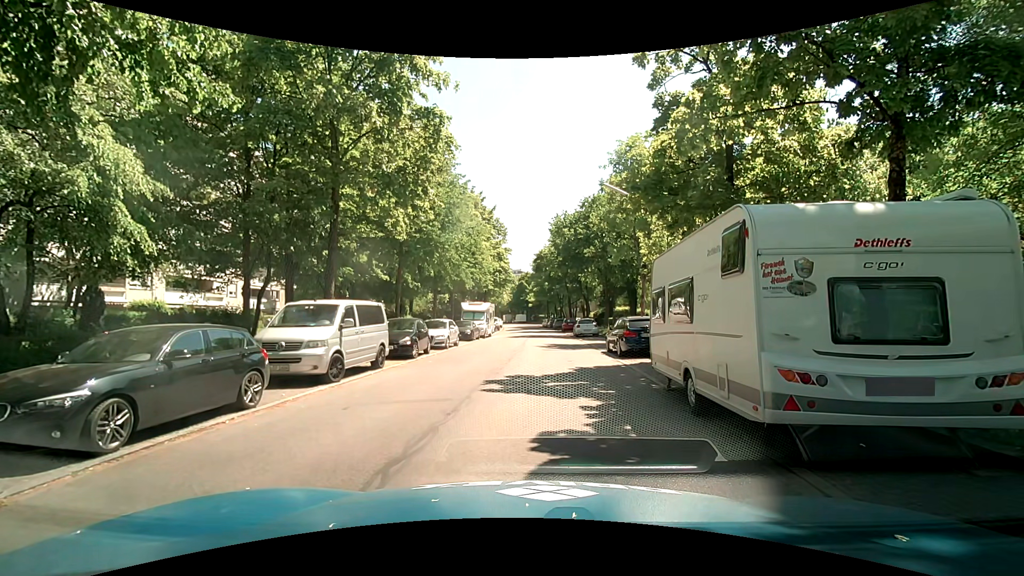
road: residential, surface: asphalt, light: Day
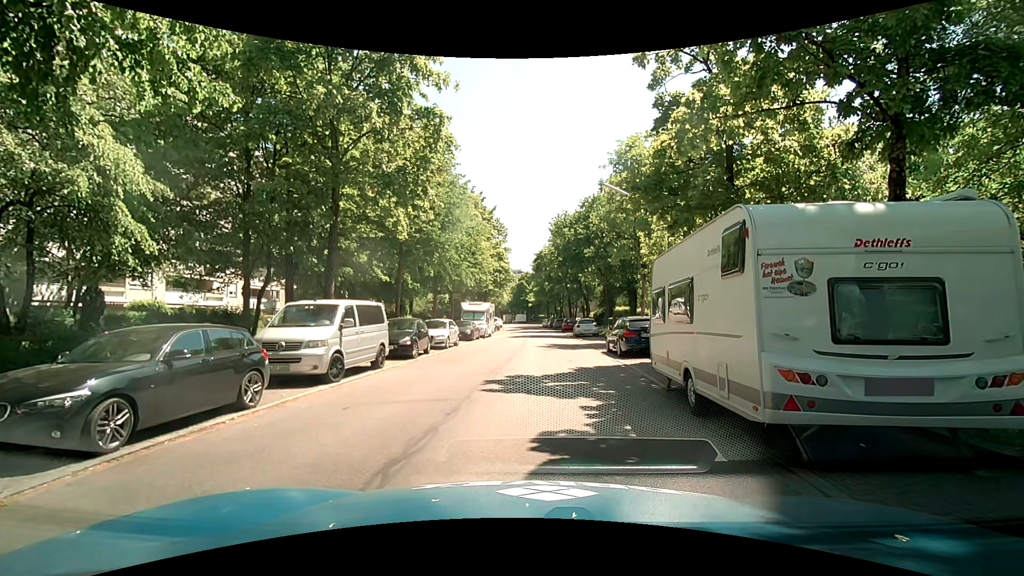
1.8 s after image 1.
(0.0, 0.0) m; 0°
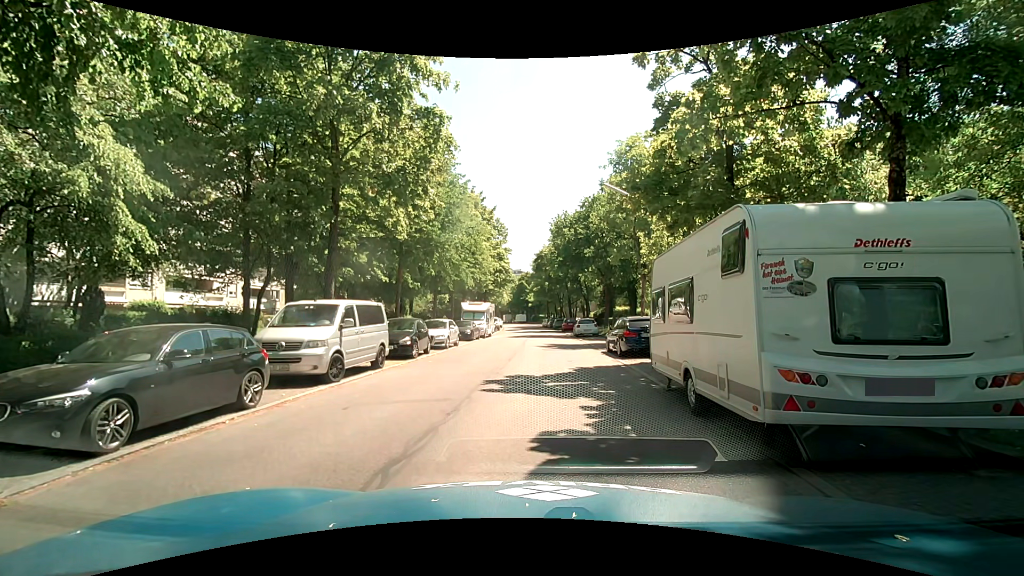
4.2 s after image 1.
(0.0, 0.0) m; 0°
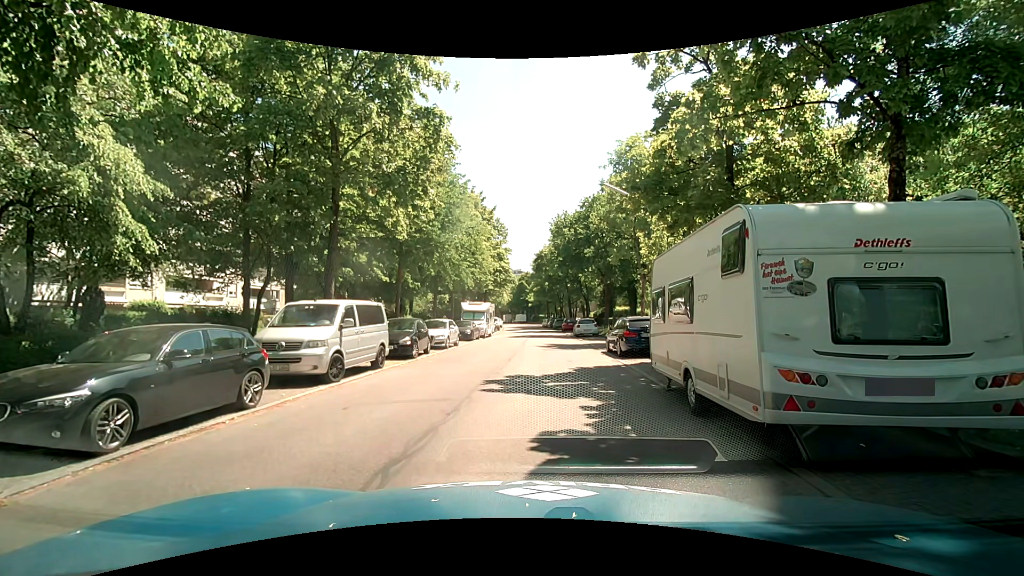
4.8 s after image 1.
(0.0, 0.0) m; 0°
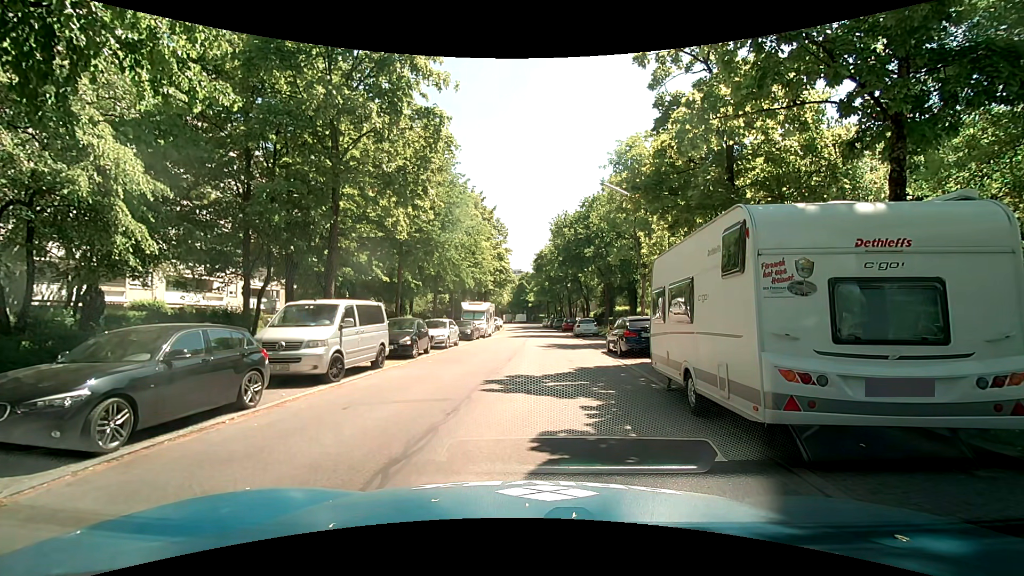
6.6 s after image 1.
(0.0, 0.0) m; 0°
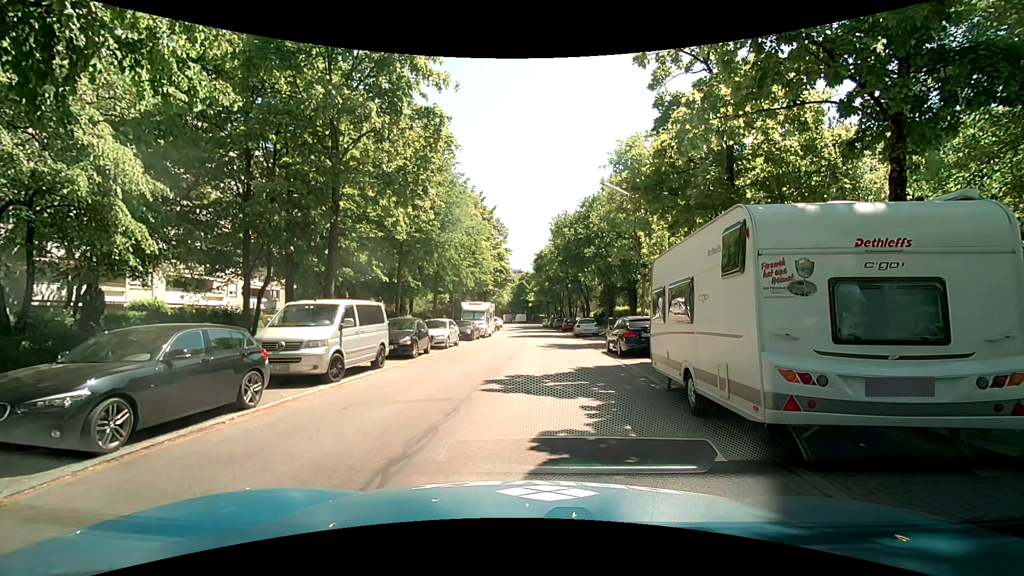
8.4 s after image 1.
(0.0, 0.0) m; 0°
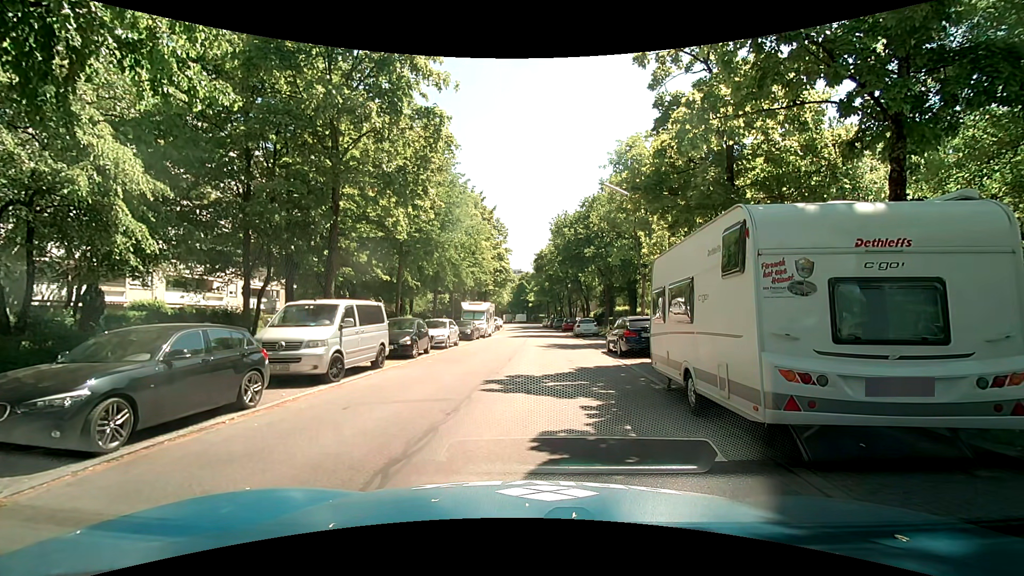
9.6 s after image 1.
(0.0, 0.0) m; 0°
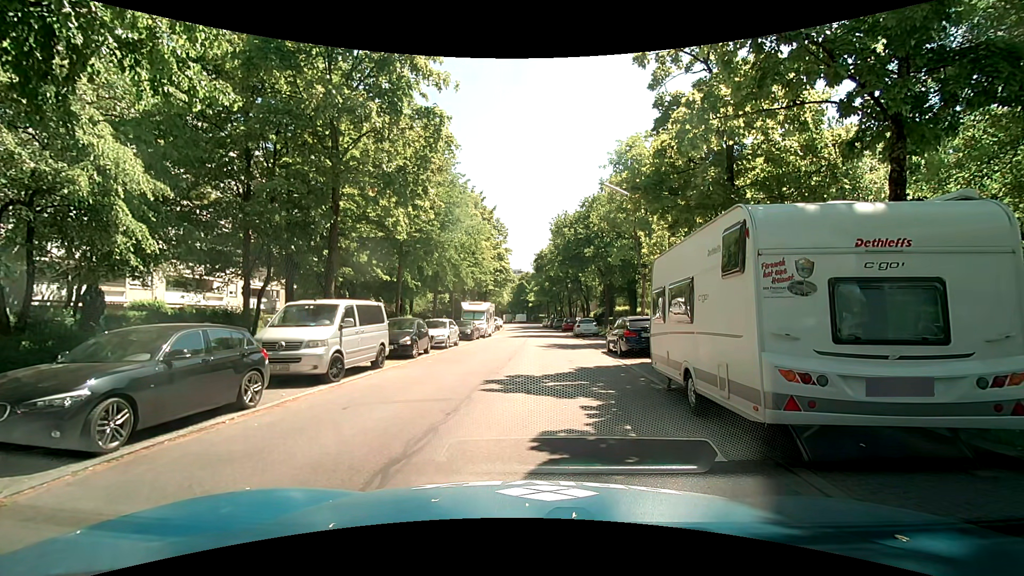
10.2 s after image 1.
(0.0, 0.0) m; 0°
